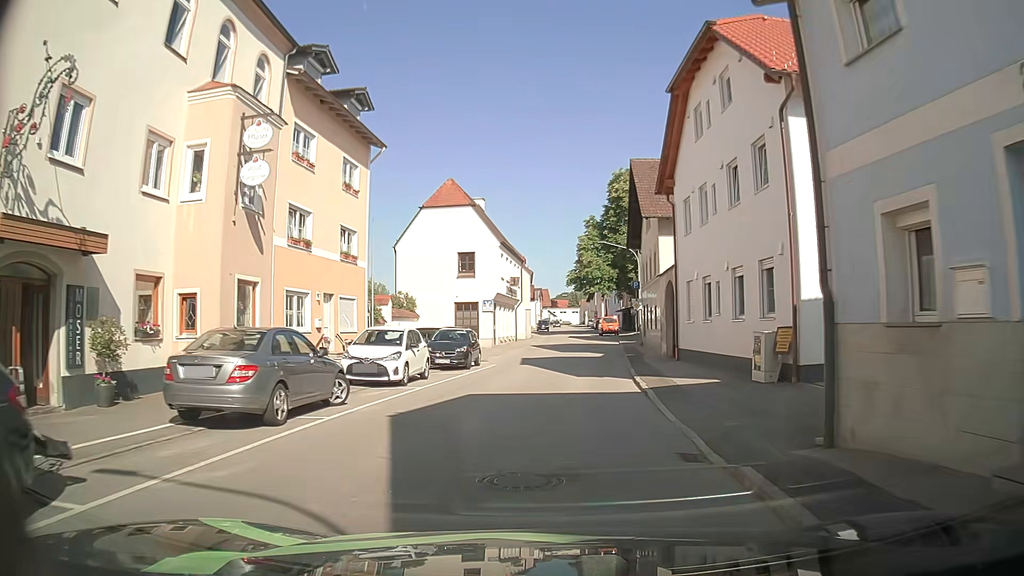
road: secondary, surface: asphalt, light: Day
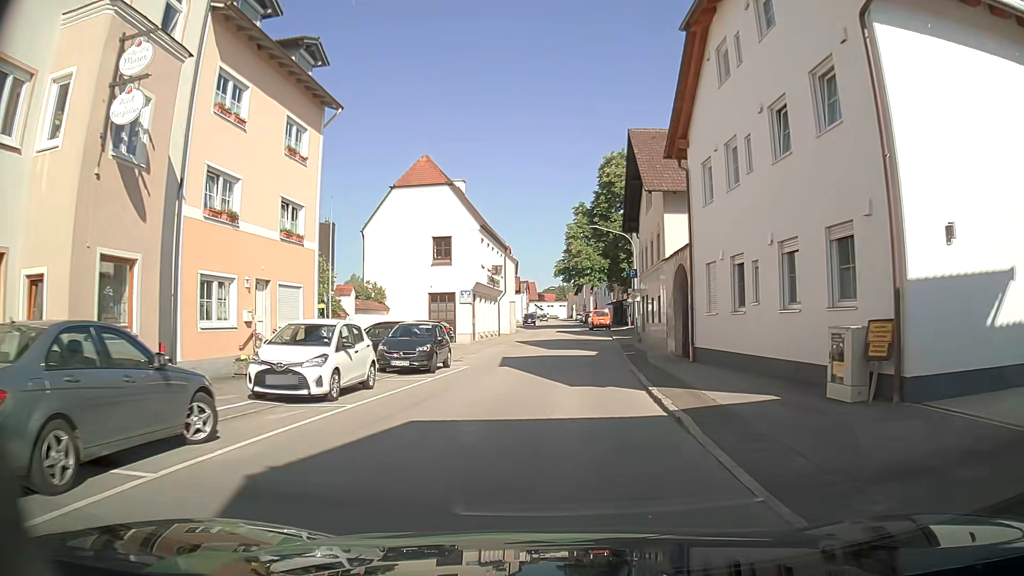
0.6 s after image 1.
(+0.1, +4.9) m; +2°
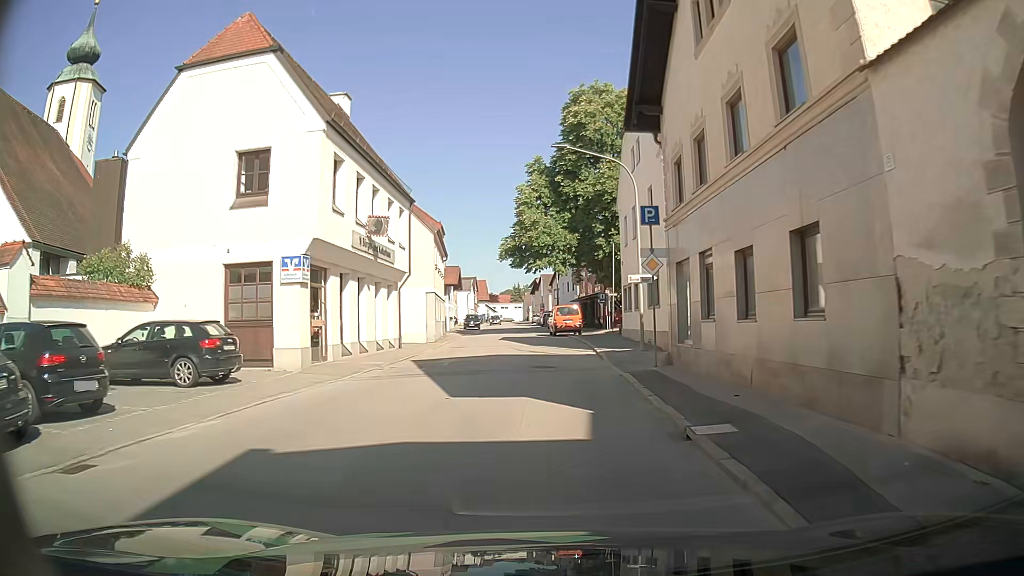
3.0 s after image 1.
(+0.6, +20.6) m; +3°
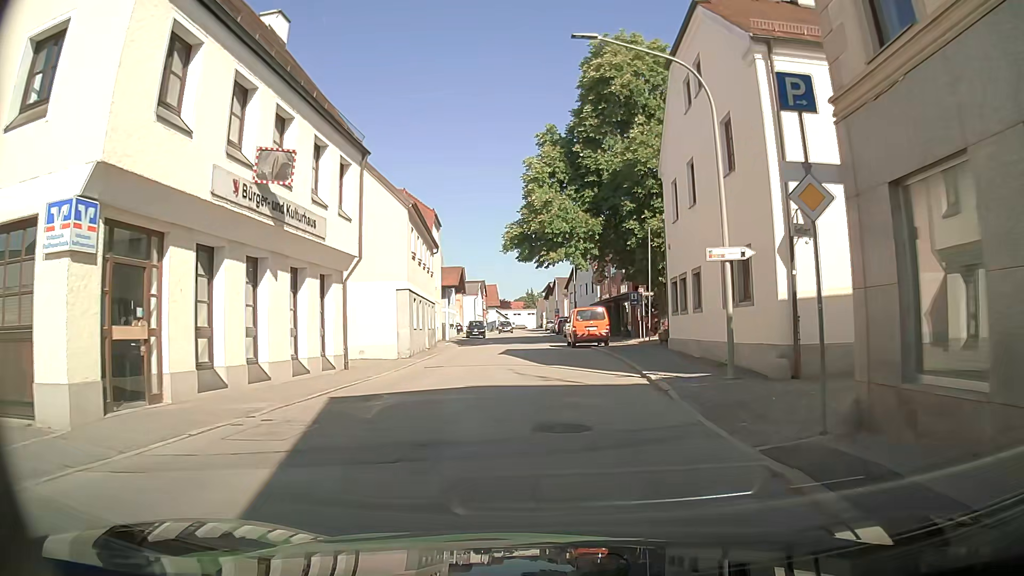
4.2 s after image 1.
(0.0, +10.0) m; +1°
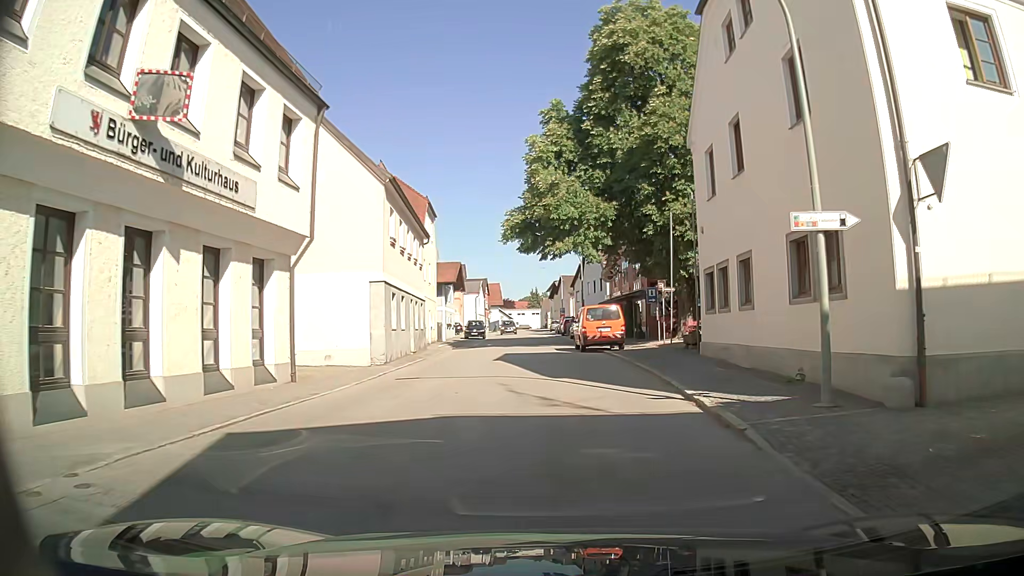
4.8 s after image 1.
(-0.1, +4.7) m; -2°
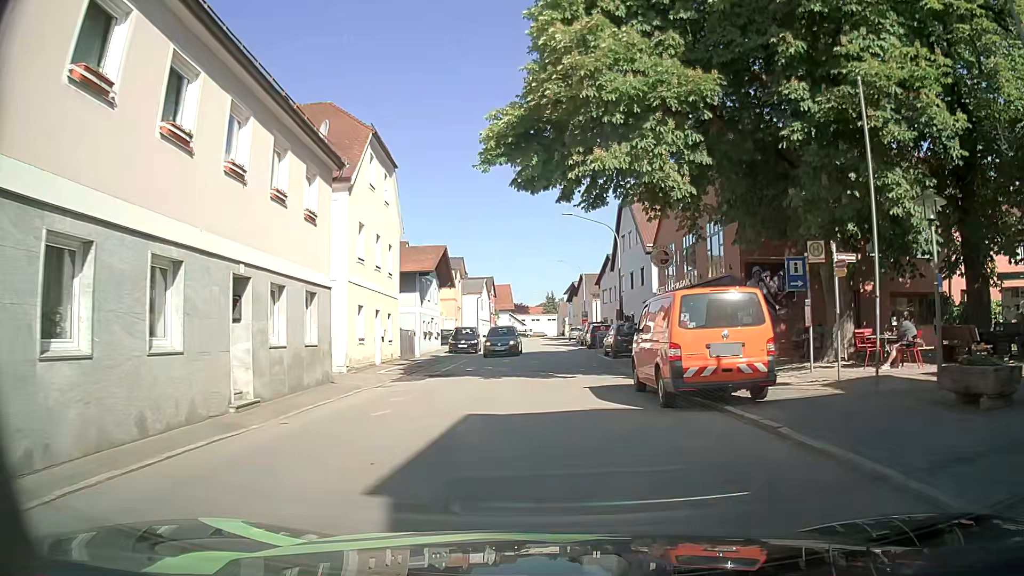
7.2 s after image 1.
(-0.2, +17.4) m; -1°
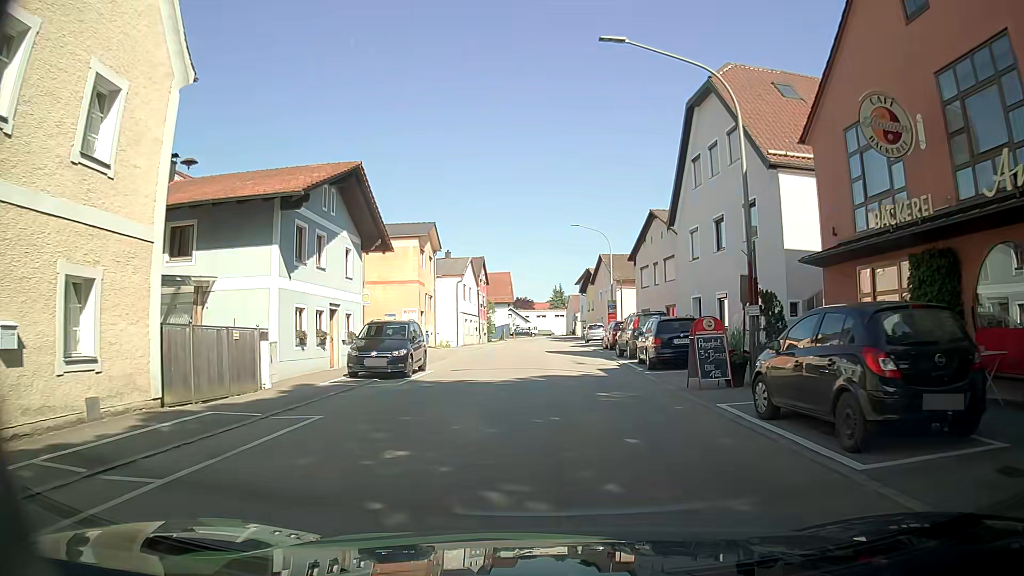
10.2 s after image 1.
(-0.2, +22.1) m; -1°
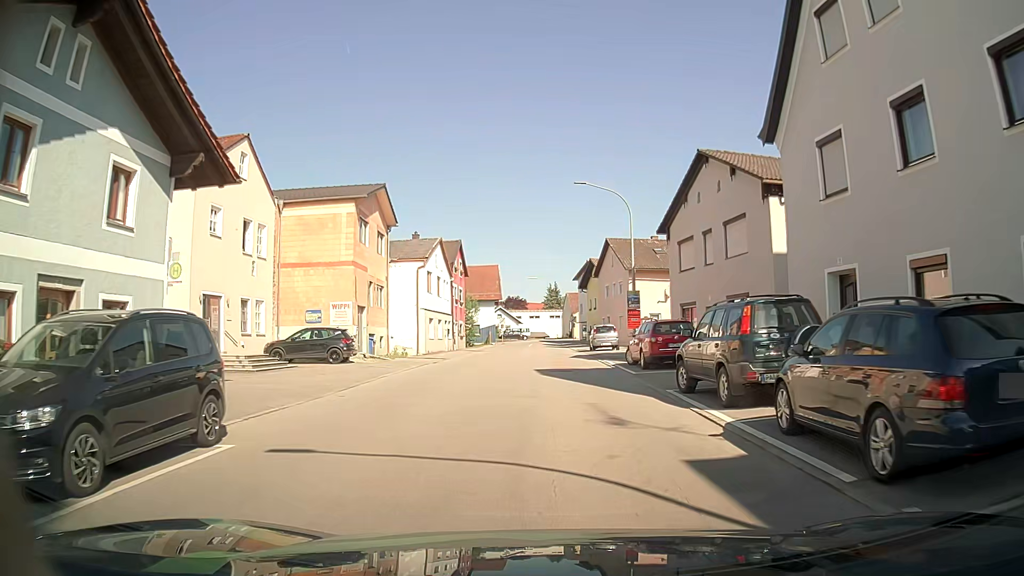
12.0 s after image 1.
(+0.2, +14.1) m; +1°
(0, +10) (0, +20) (0, +30) (0, +40) (0, +50) (0, +60) (0, +70) (0, +80) (+1, +90) (+5, +99) m
